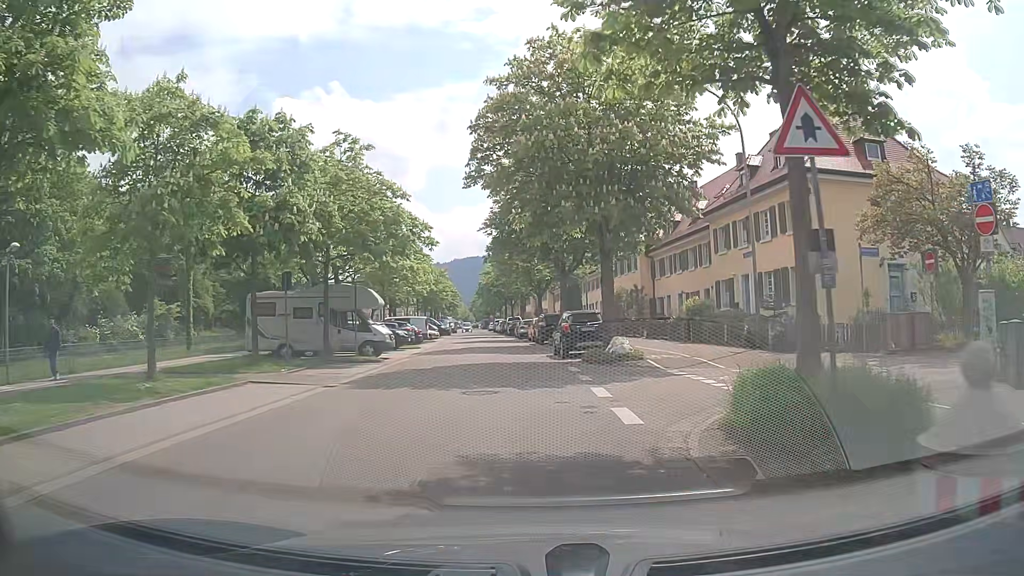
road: residential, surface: asphalt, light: Day
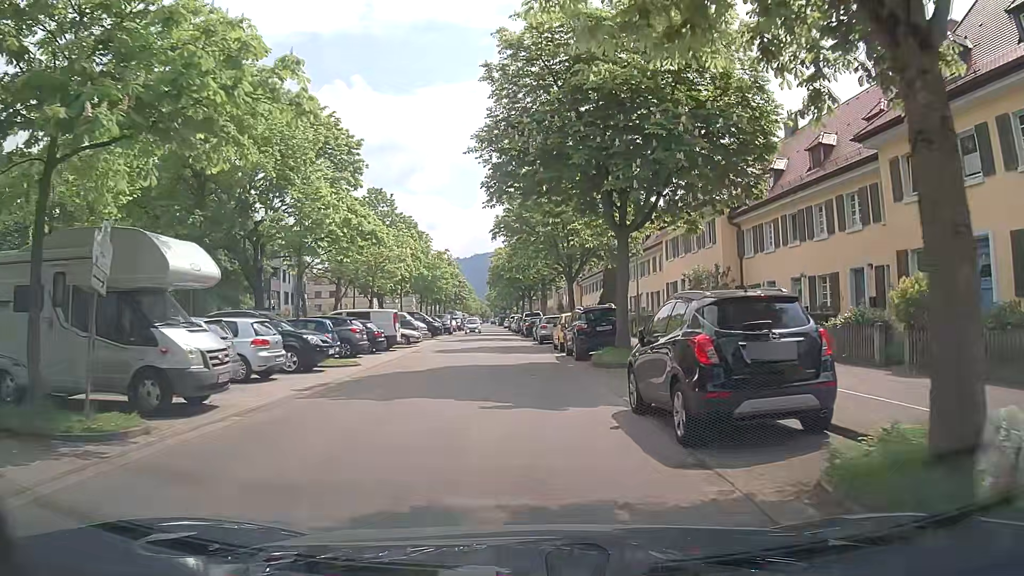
(-0.3, +16.8) m; -2°
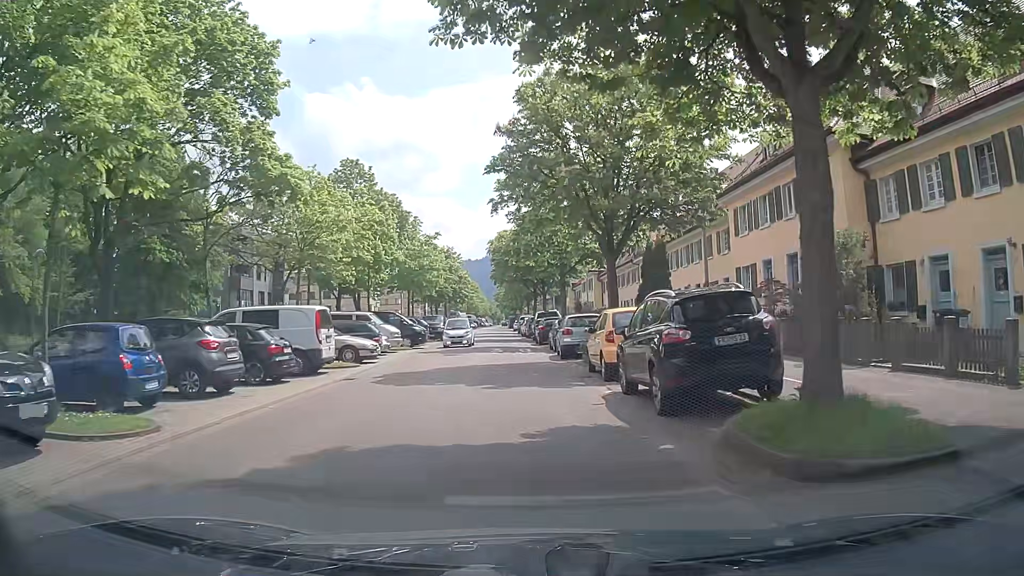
(-0.1, +12.7) m; -1°
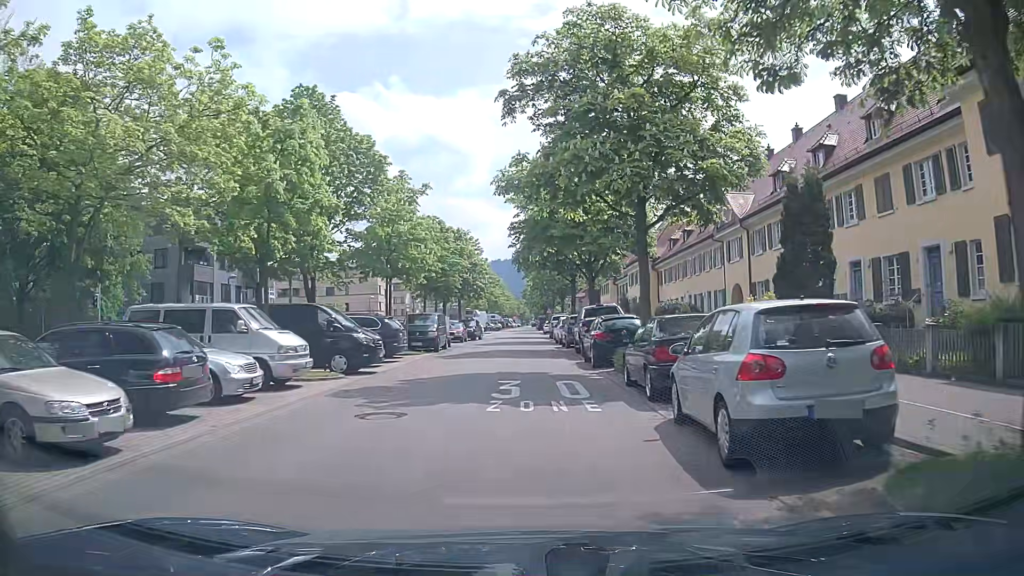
(-0.6, +17.0) m; -2°
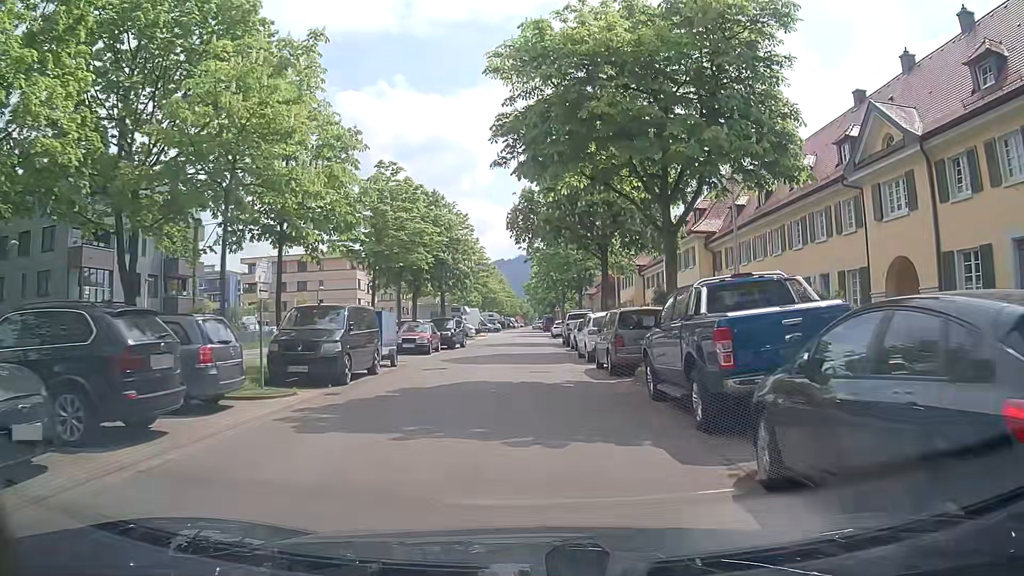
(-0.3, +17.0) m; -1°
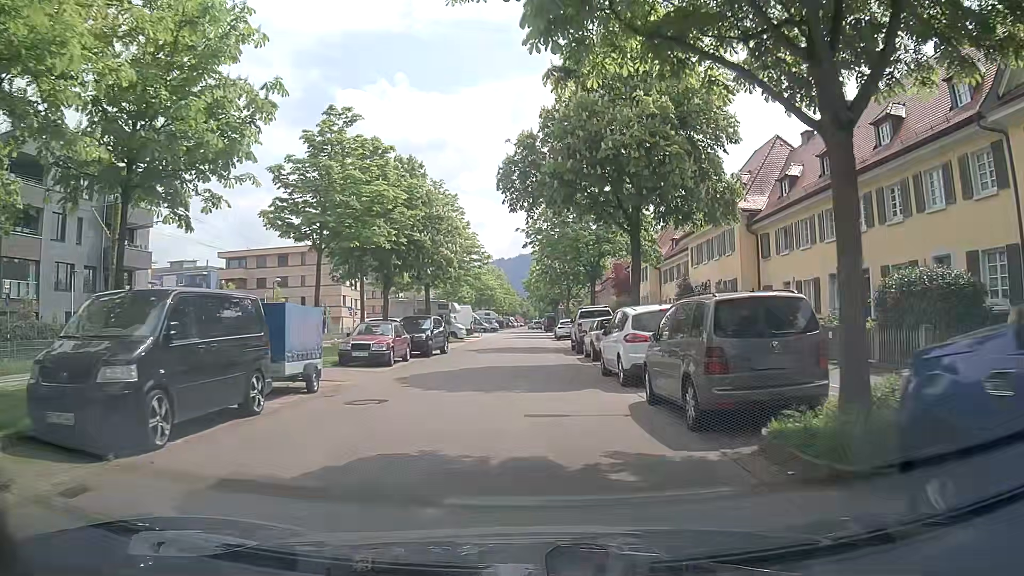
(0.0, +8.4) m; -1°
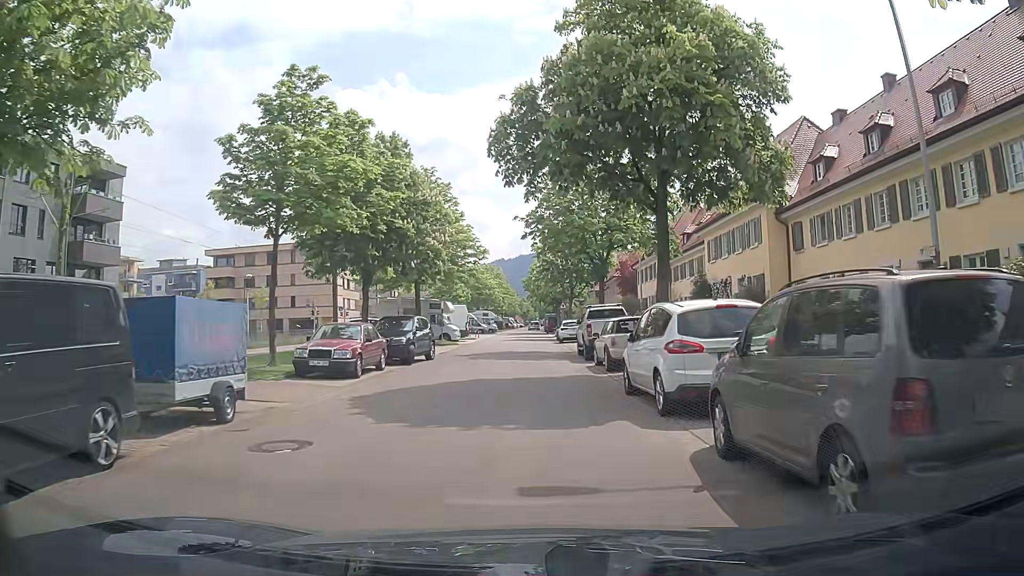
(0.0, +4.2) m; +1°
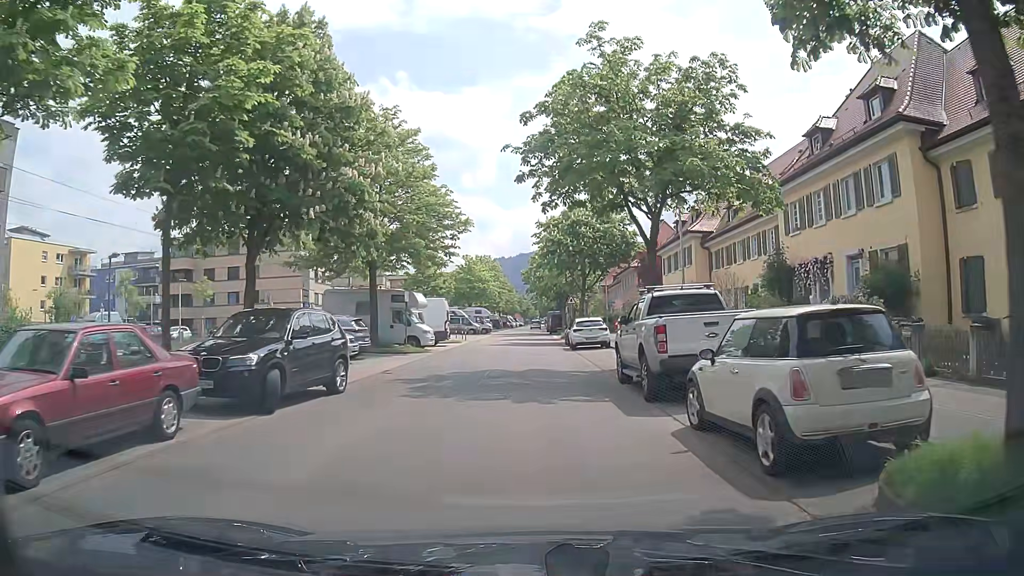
(-0.1, +12.5) m; 0°
(0, +10) (0, +20) (0, +30) (0, +40) (0, +50) (0, +60) (0, +70) (0, +80) (0, +90) (0, +100) m
